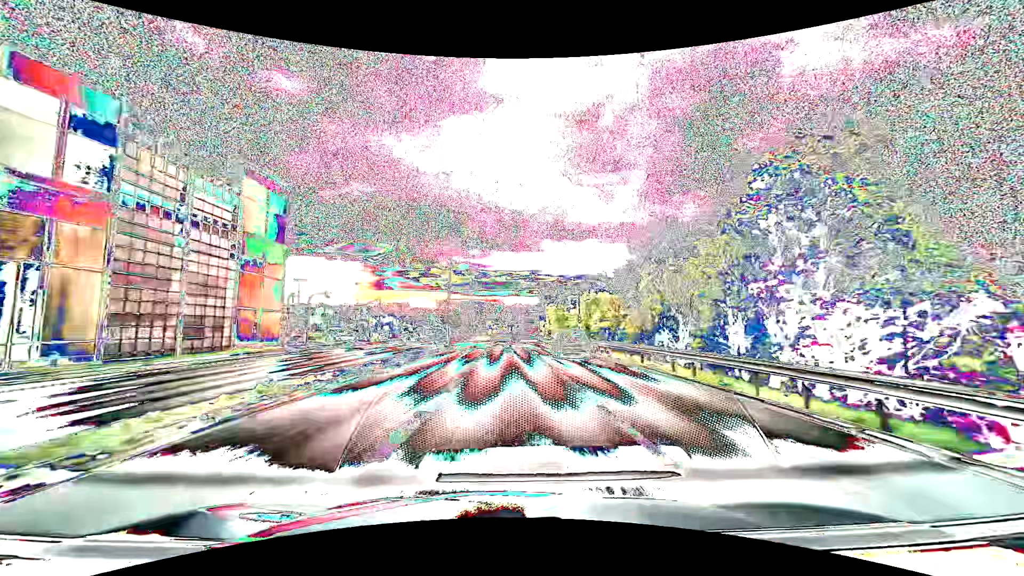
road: primary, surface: asphalt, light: Day
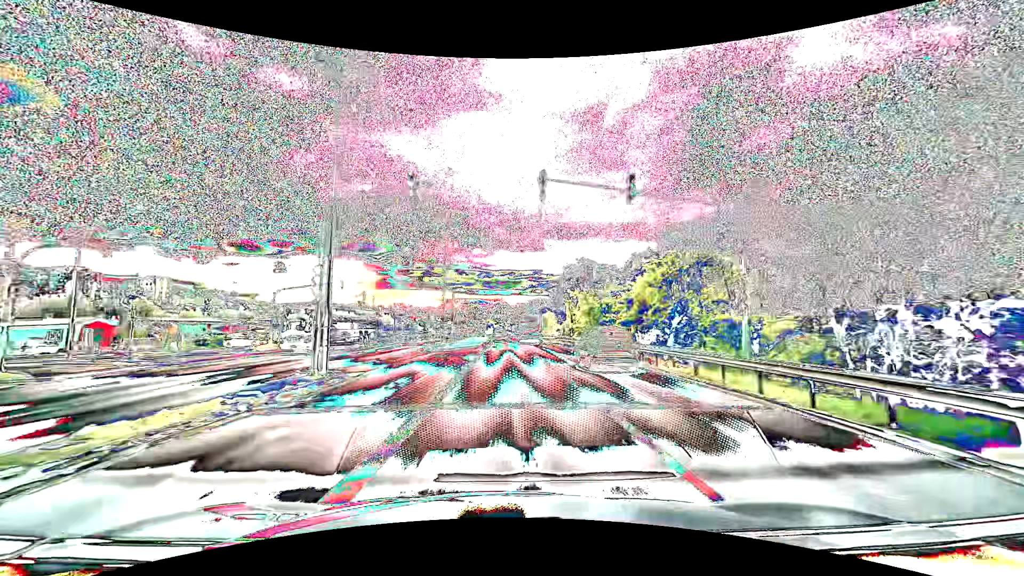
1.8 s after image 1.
(-0.3, +32.4) m; -1°
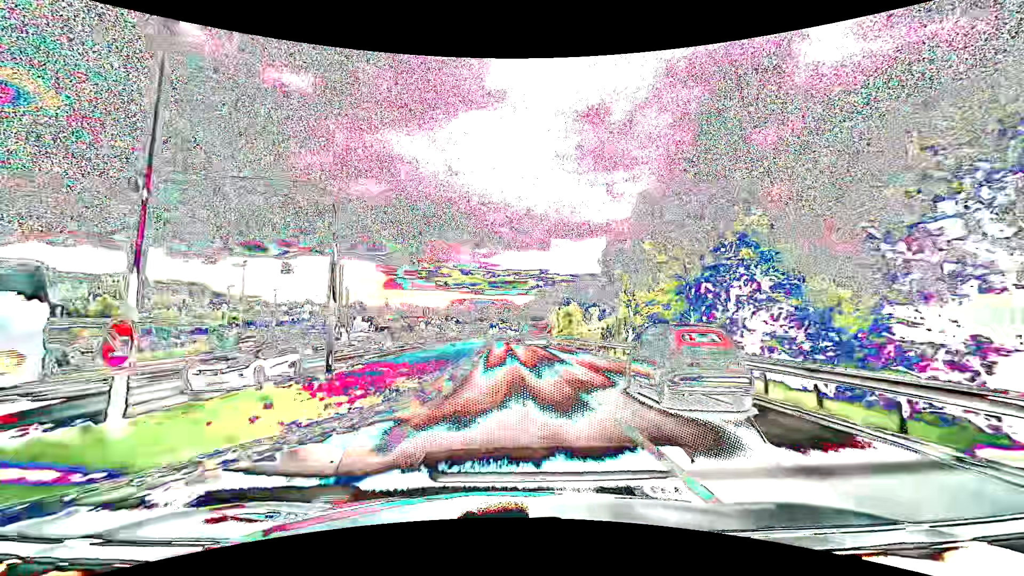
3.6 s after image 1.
(-0.2, +32.3) m; -1°
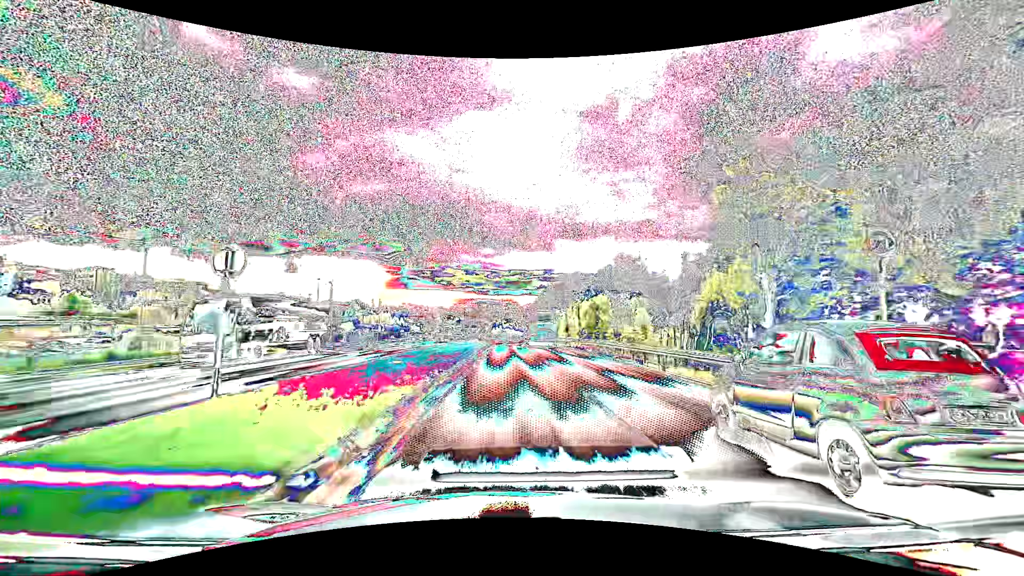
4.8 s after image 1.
(-0.1, +21.5) m; -1°
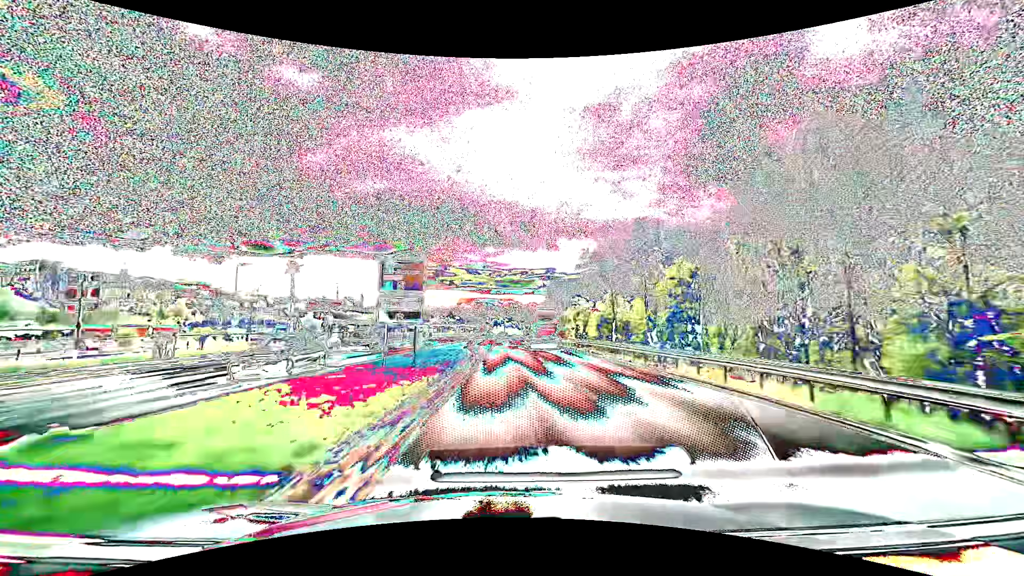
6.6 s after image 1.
(0.0, +32.2) m; 0°
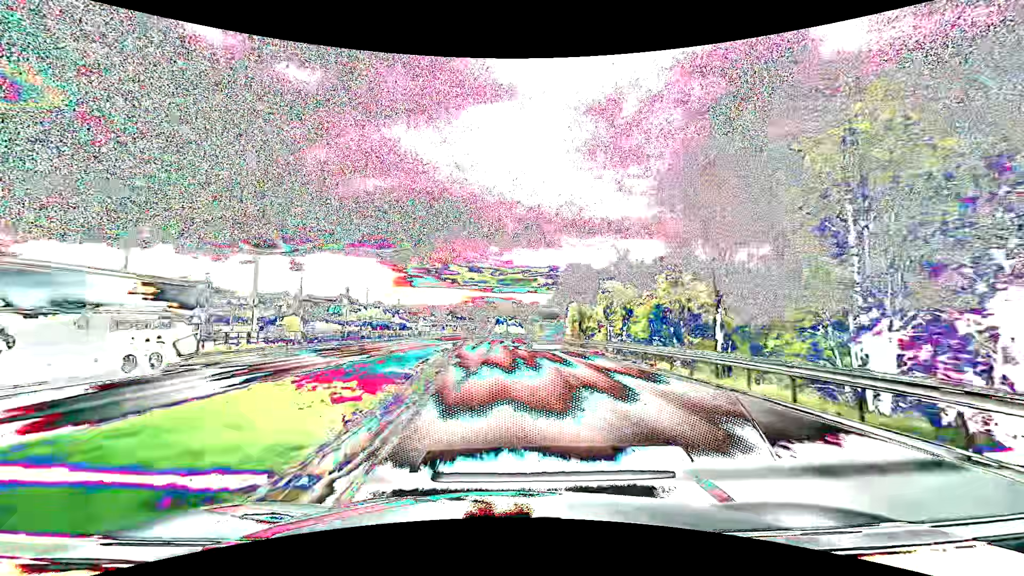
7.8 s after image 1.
(0.0, +21.5) m; 0°
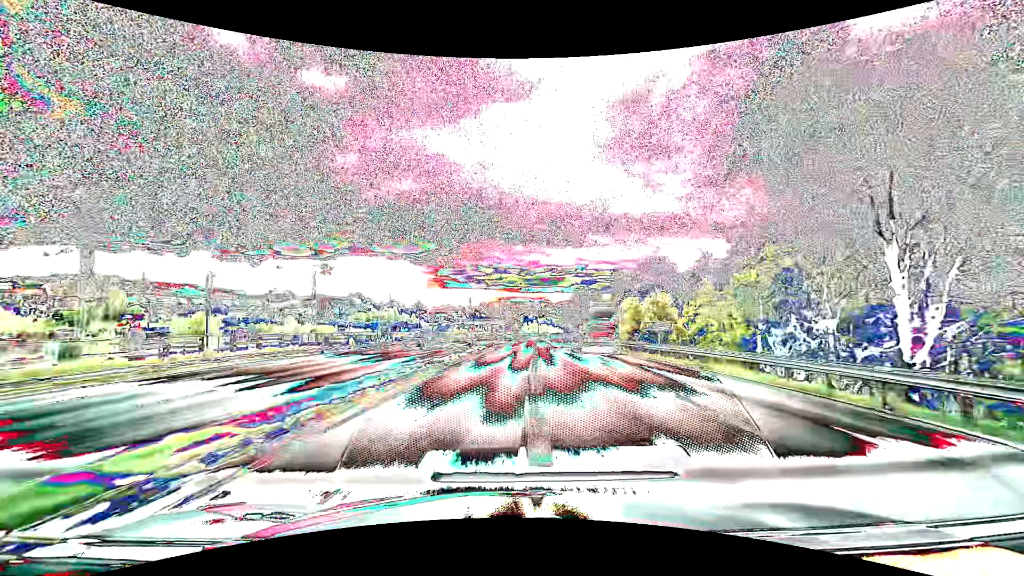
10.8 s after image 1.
(-1.7, +54.0) m; -3°
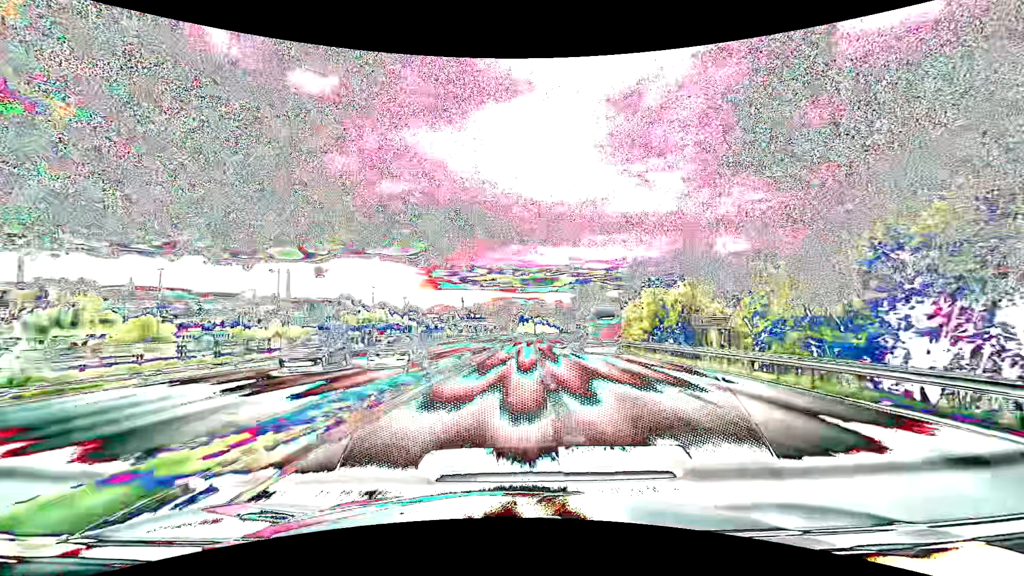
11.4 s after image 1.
(0.0, +10.8) m; 0°
(0, +10) (0, +20) (+1, +30) (+1, +40) (+1, +50) (+2, +60) (+2, +70) (+3, +80) (+3, +90) (+4, +100) m
